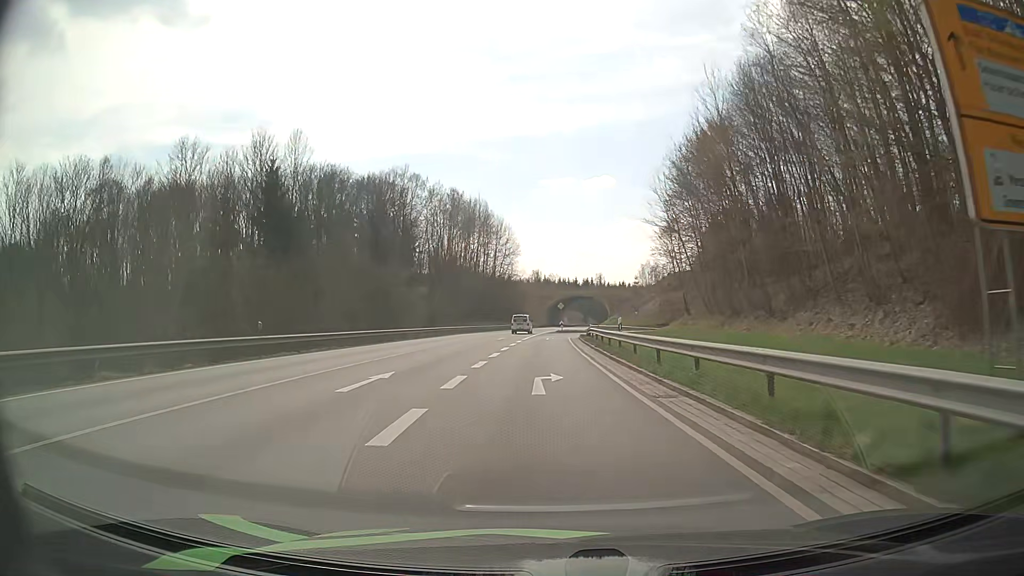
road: primary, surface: asphalt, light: Day
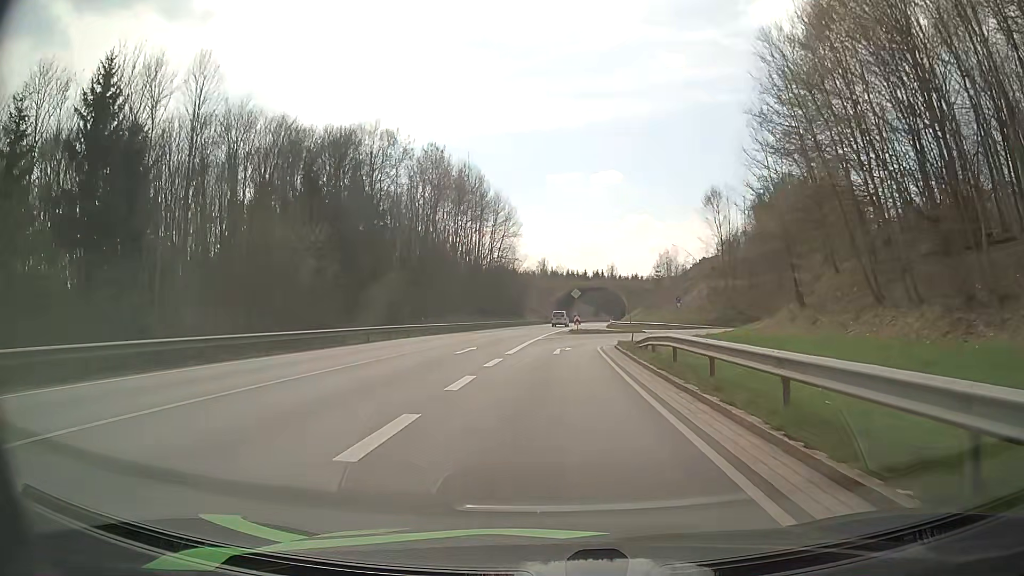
(-0.3, +24.5) m; -1°
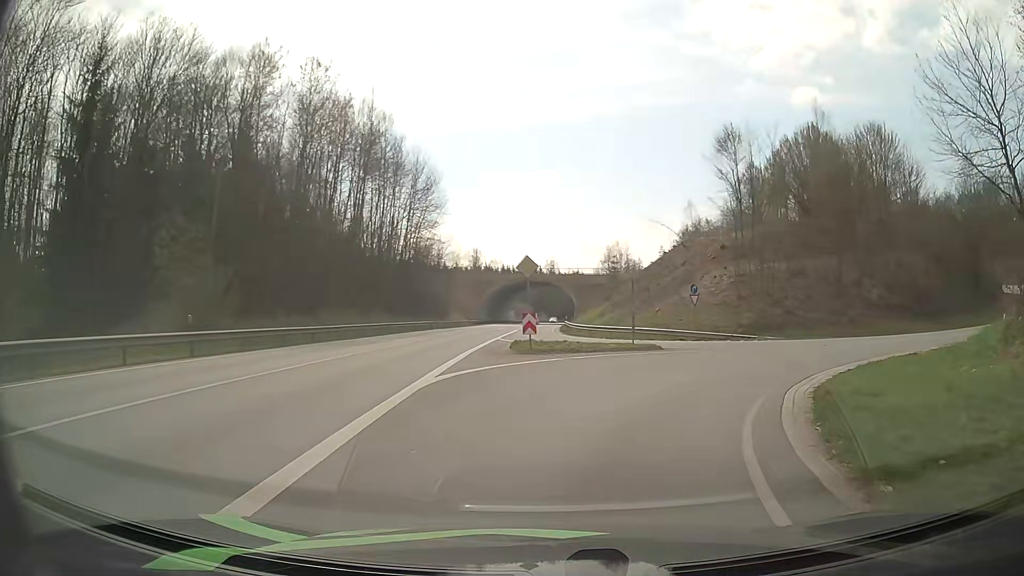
(+0.4, +26.3) m; +4°
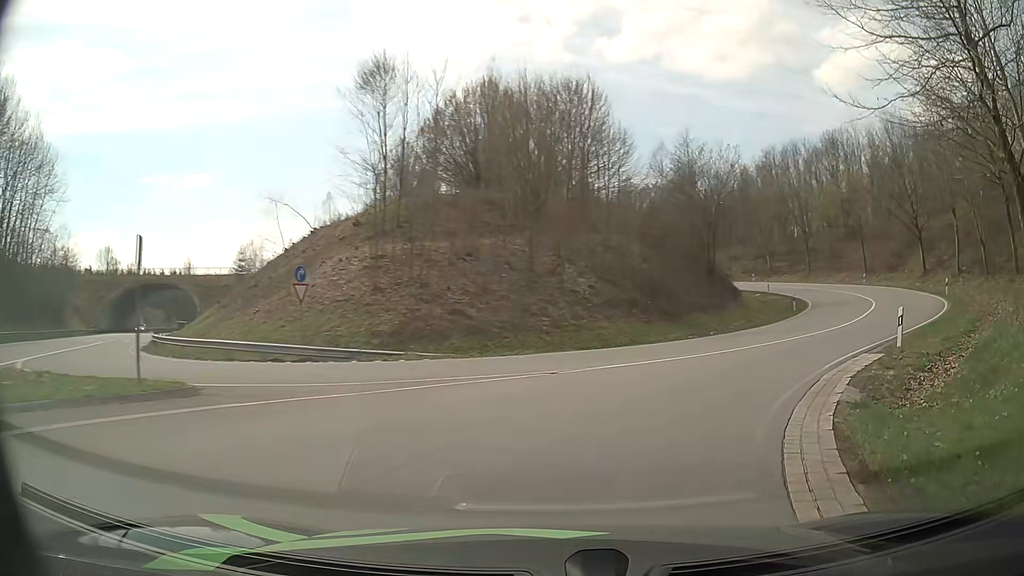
(+3.6, +14.7) m; +29°
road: primary_link
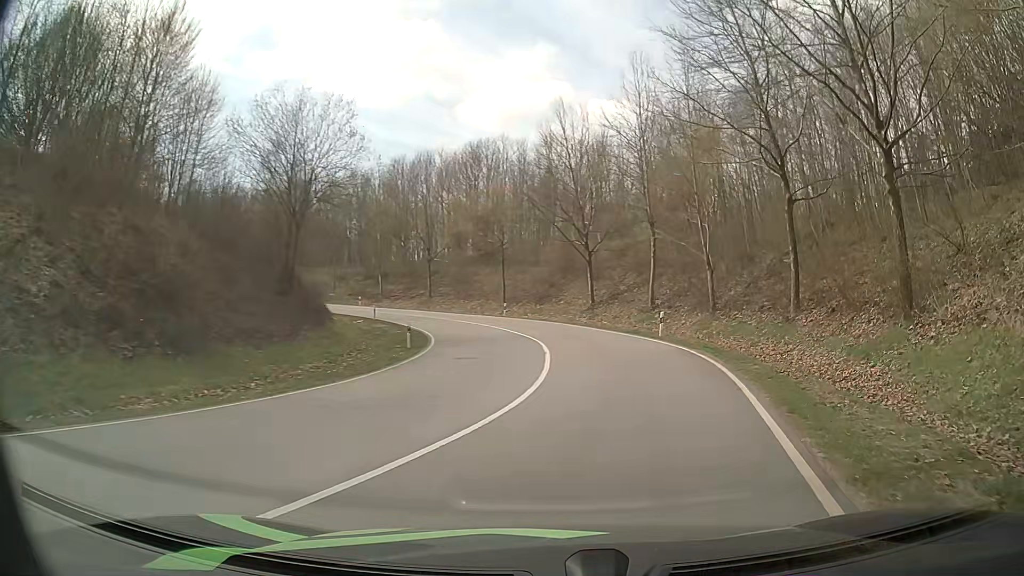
(+4.7, +14.8) m; +33°
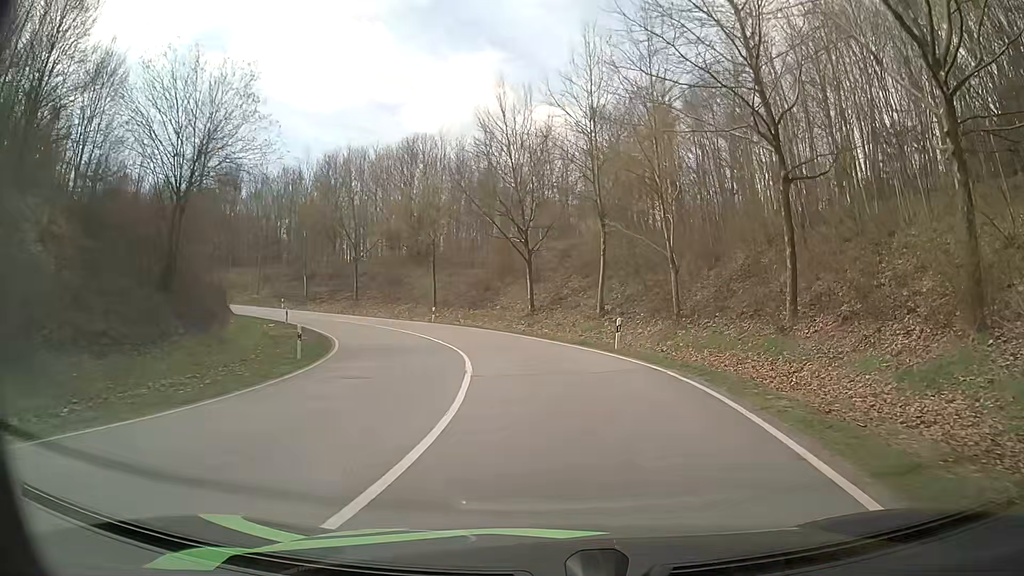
(+0.4, +5.8) m; +6°
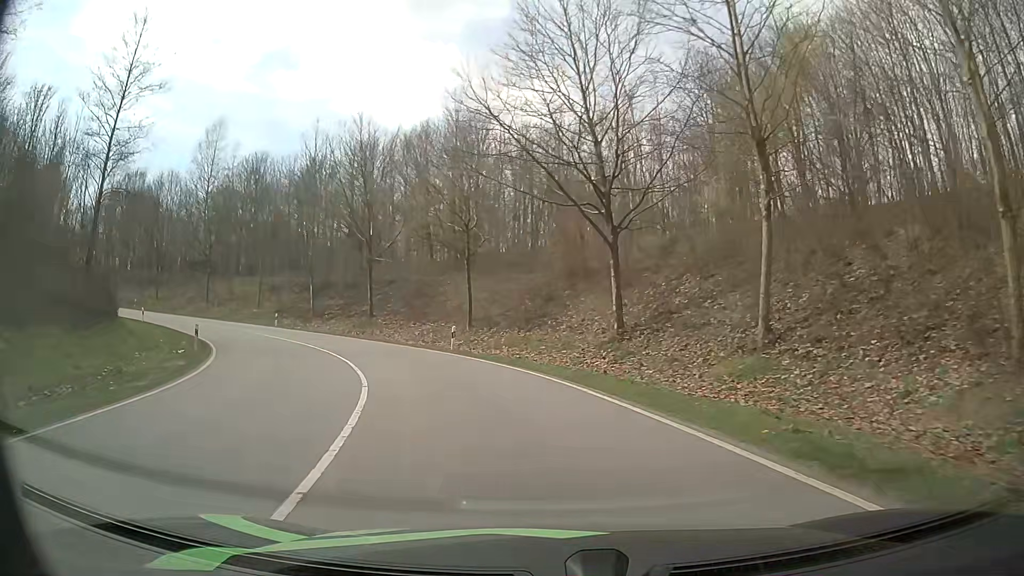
(-0.2, +18.9) m; -6°
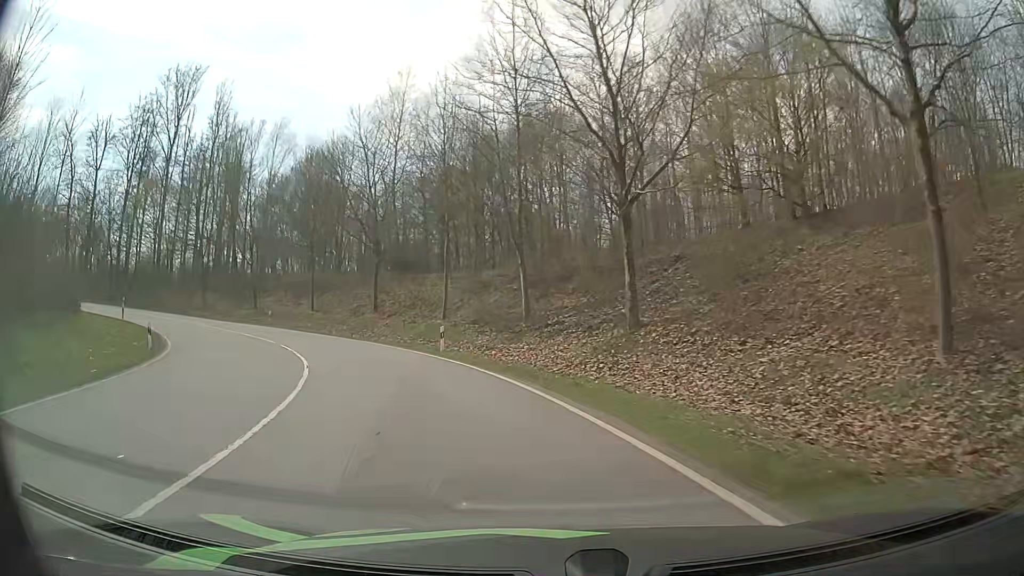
(-5.1, +25.9) m; -23°
(-1, +10) (-4, +19) (-9, +28) (-15, +36) (-22, +43) (-31, +48) (-40, +52) (-49, +55) (-59, +56) (-69, +55) m
